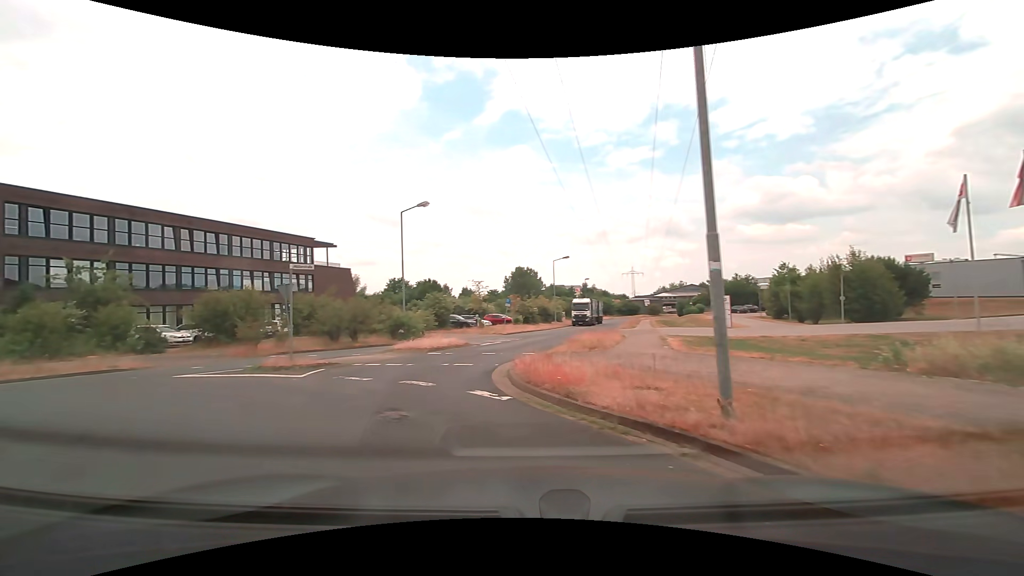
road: residential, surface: asphalt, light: Day
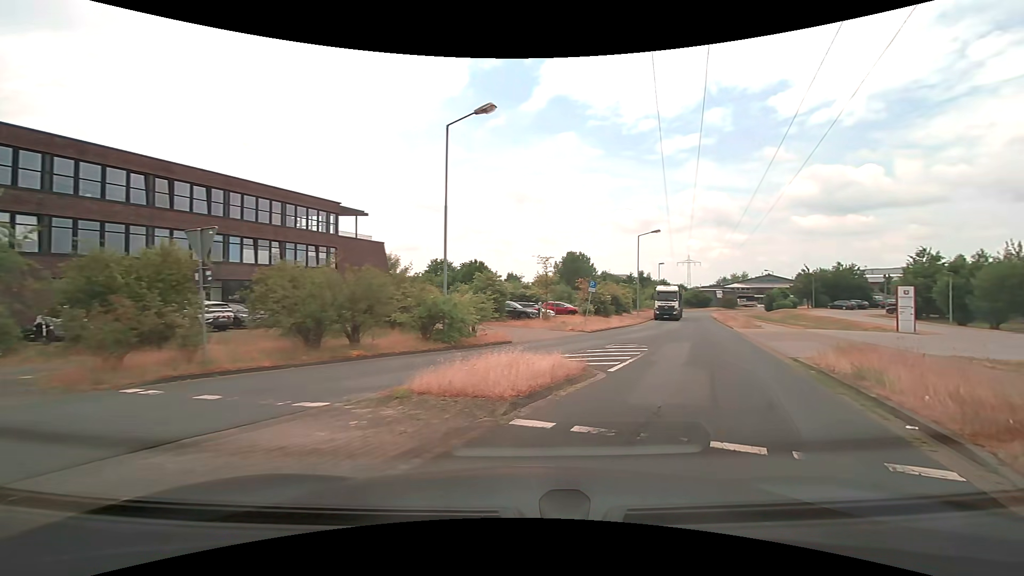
(-2.9, +12.6) m; -6°
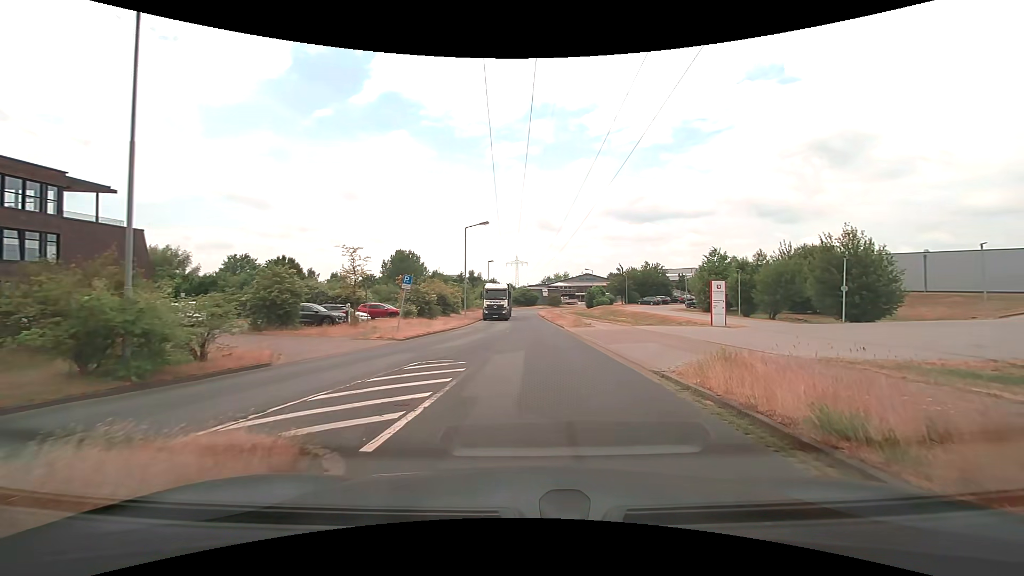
(+1.1, +5.7) m; +21°
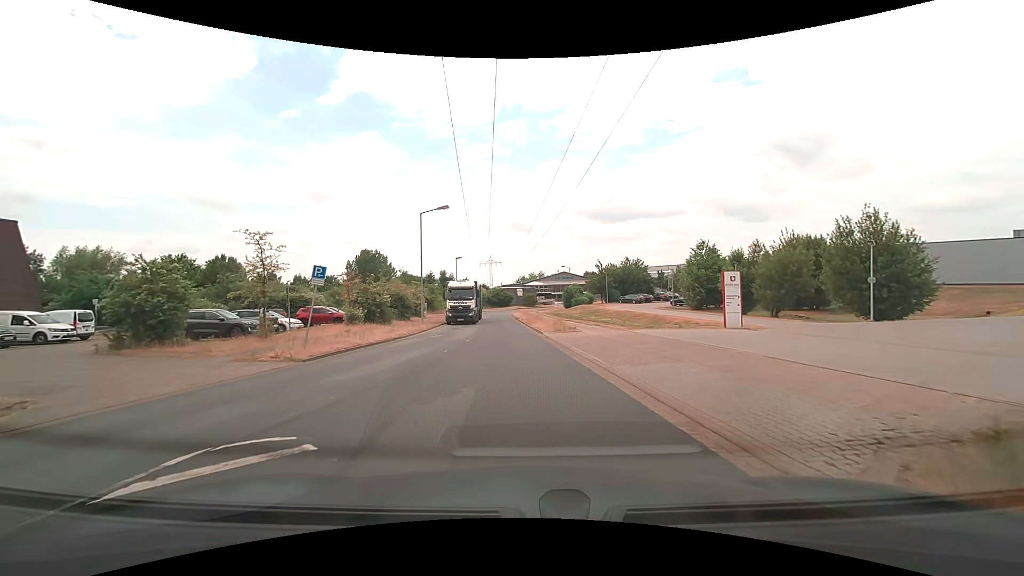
(+0.2, +7.2) m; +2°
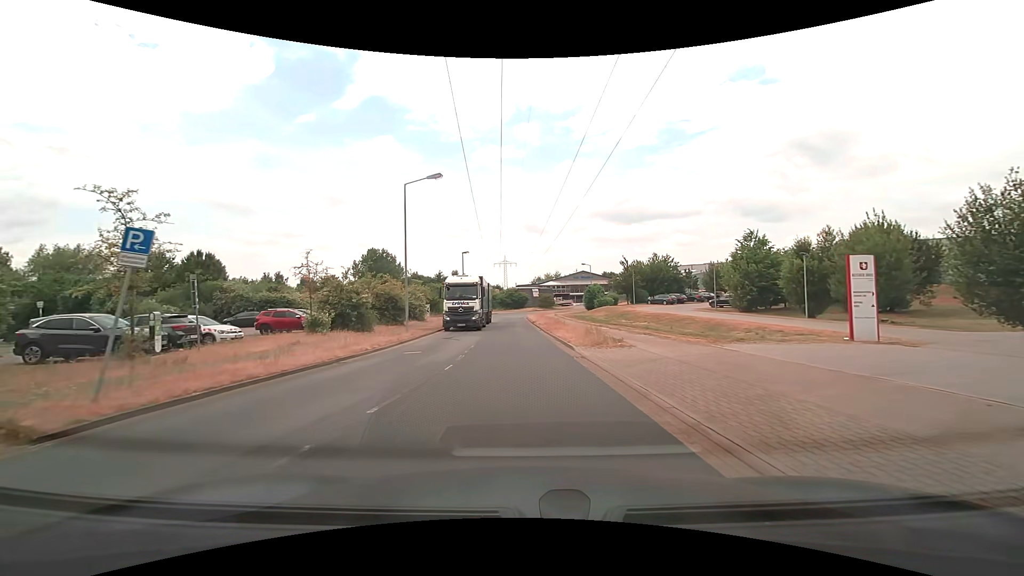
(-0.1, +8.9) m; -2°
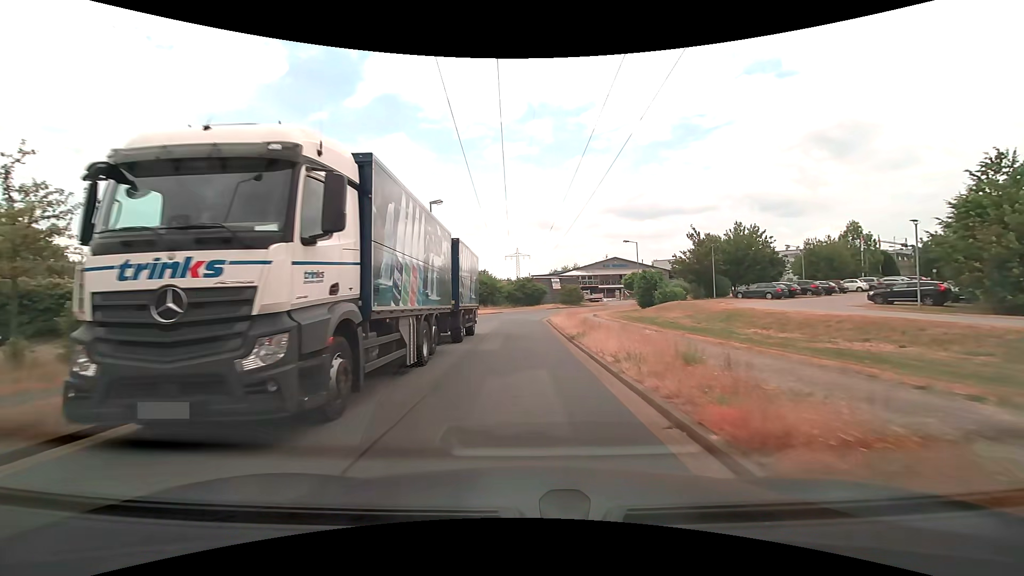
(-0.5, +26.7) m; -2°
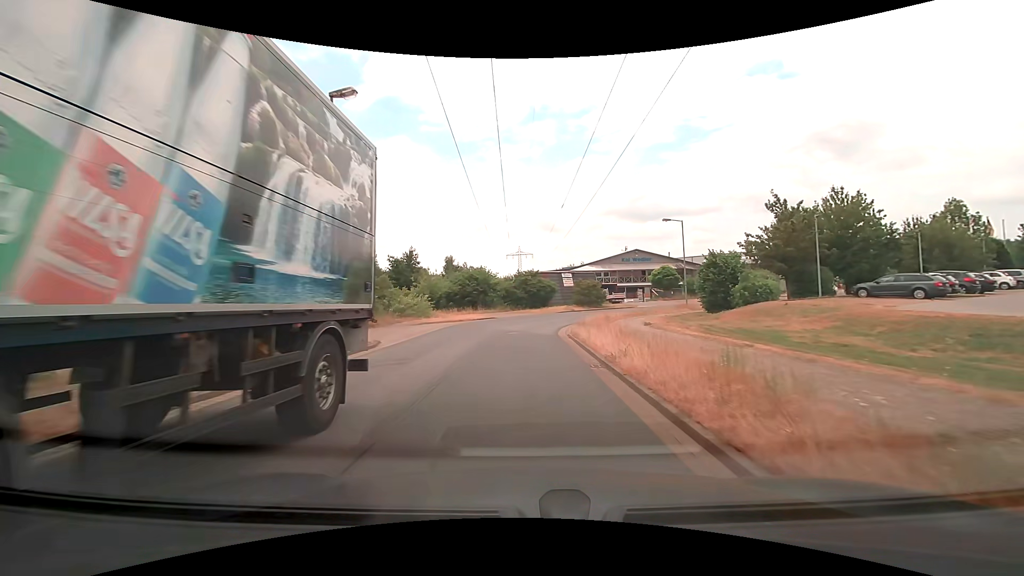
(0.0, +16.6) m; 0°
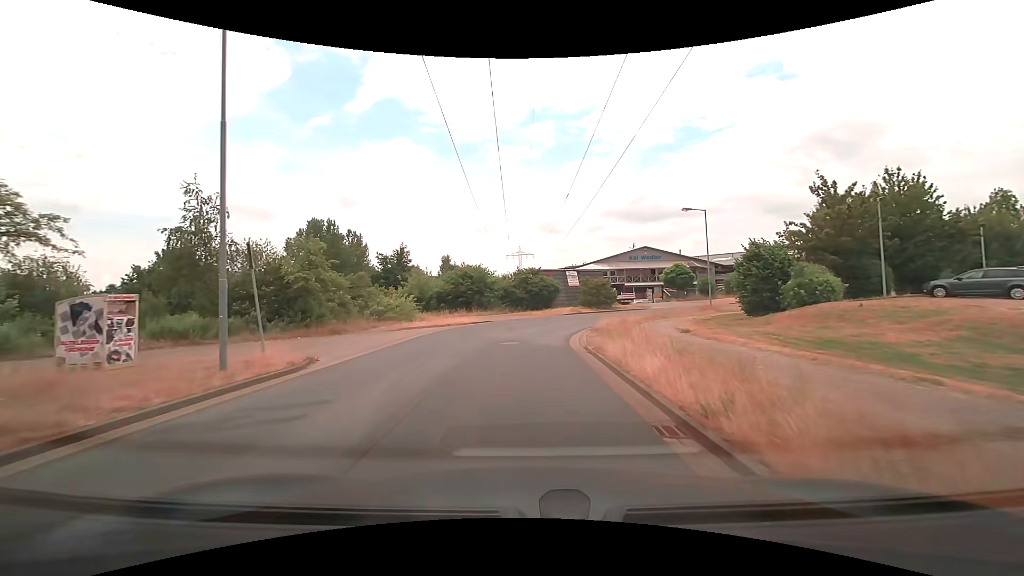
(0.0, +5.5) m; 0°
(0, +10) (0, +20) (+2, +30) (+7, +38) (+15, +45) (+23, +50) (+31, +56) (+40, +61) (+48, +66) (+57, +72) m
